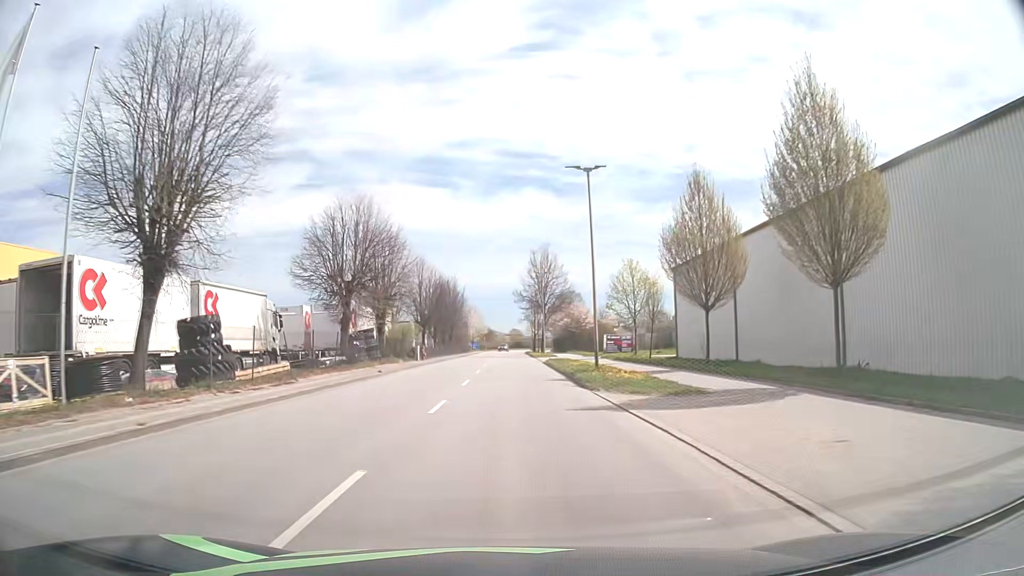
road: tertiary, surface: asphalt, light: Day
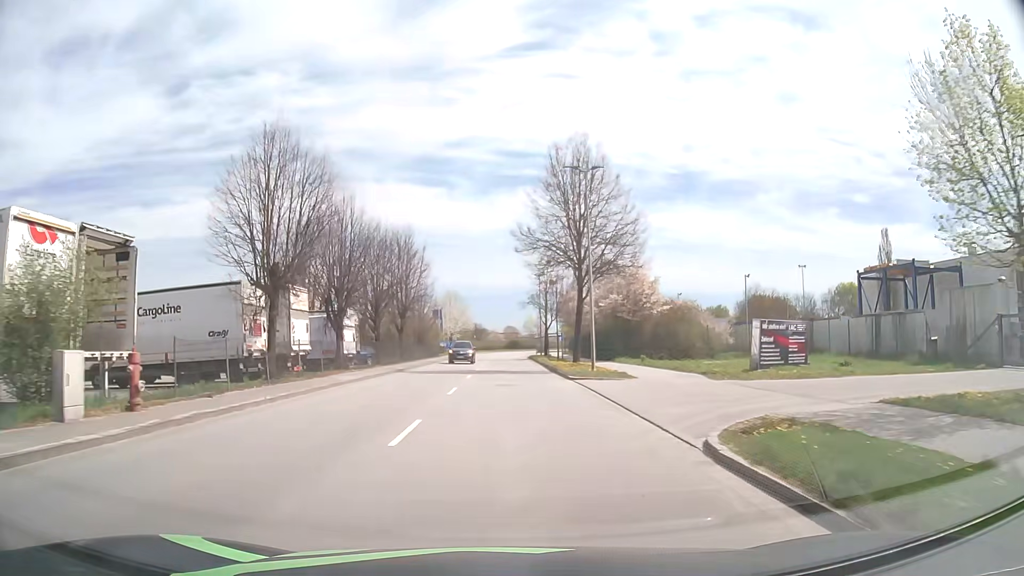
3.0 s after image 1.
(-0.2, +40.2) m; 0°
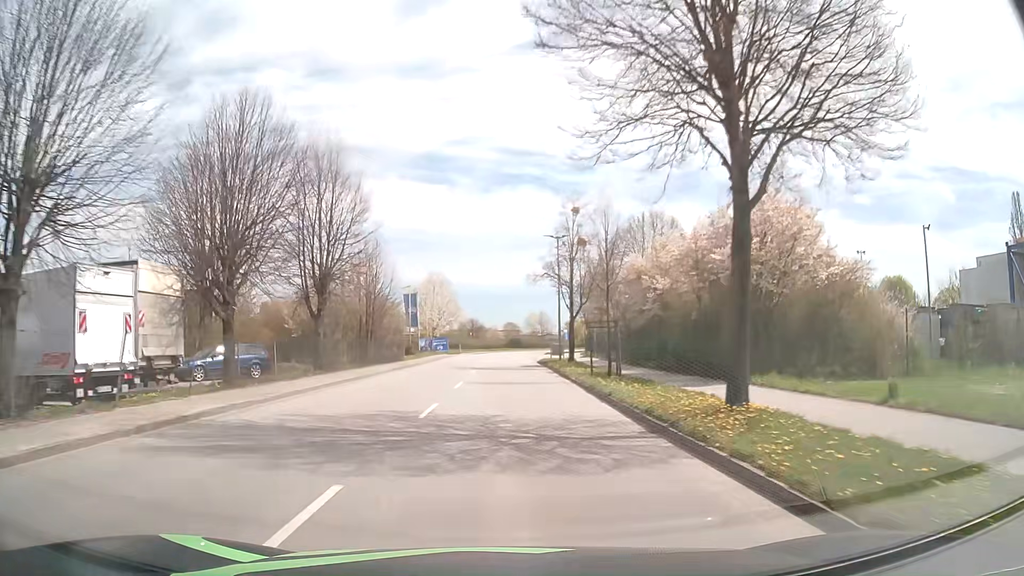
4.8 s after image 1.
(0.0, +23.7) m; 0°
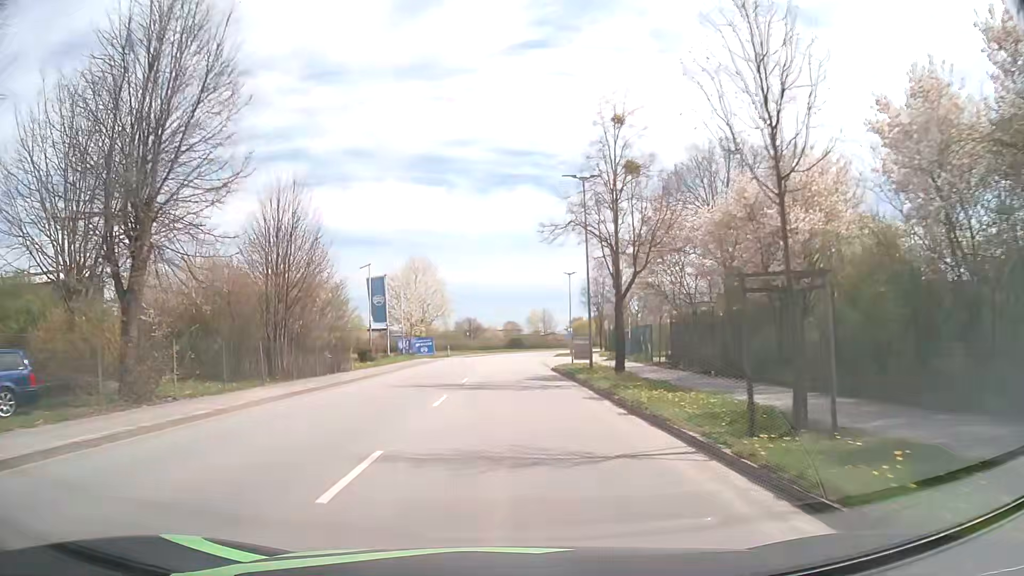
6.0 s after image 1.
(0.0, +15.7) m; -1°
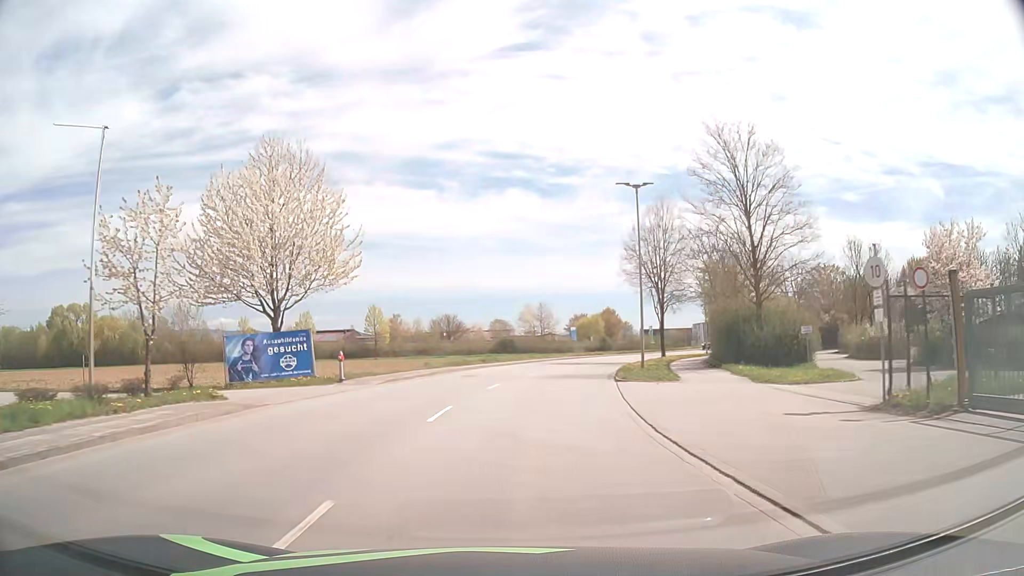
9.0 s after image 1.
(+0.4, +38.9) m; +1°
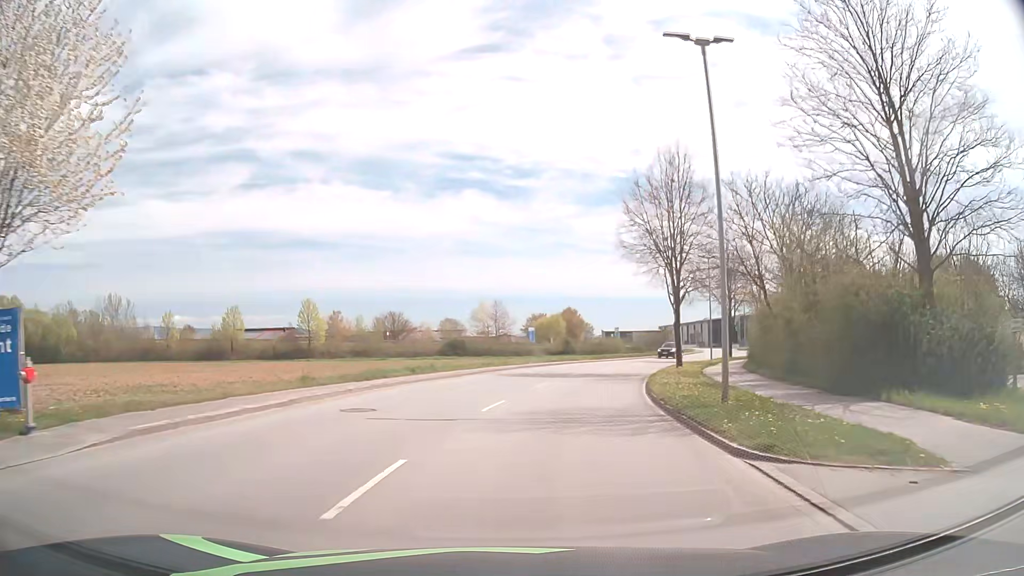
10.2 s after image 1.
(+0.3, +15.5) m; +3°
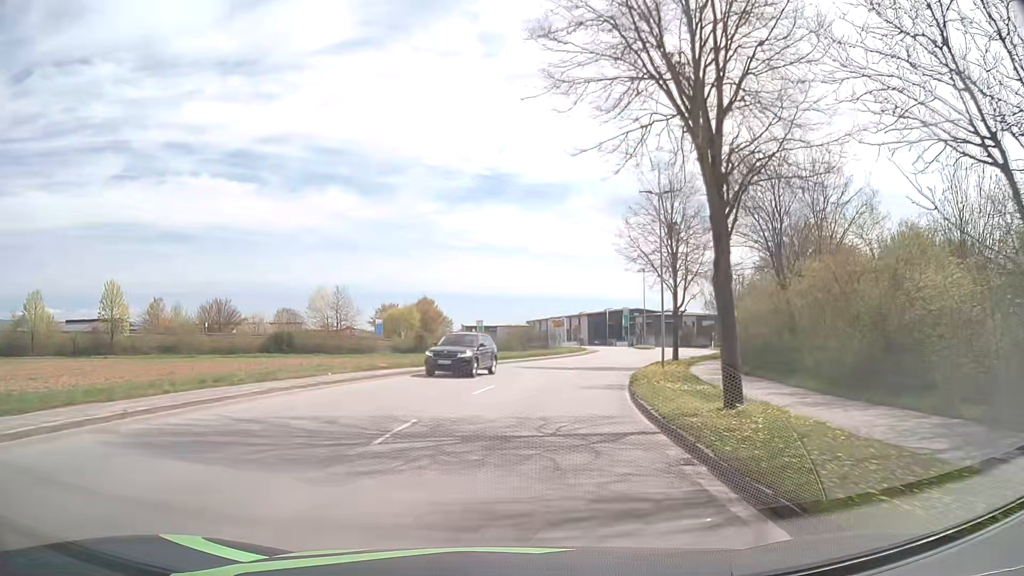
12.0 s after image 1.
(+2.6, +23.0) m; +12°
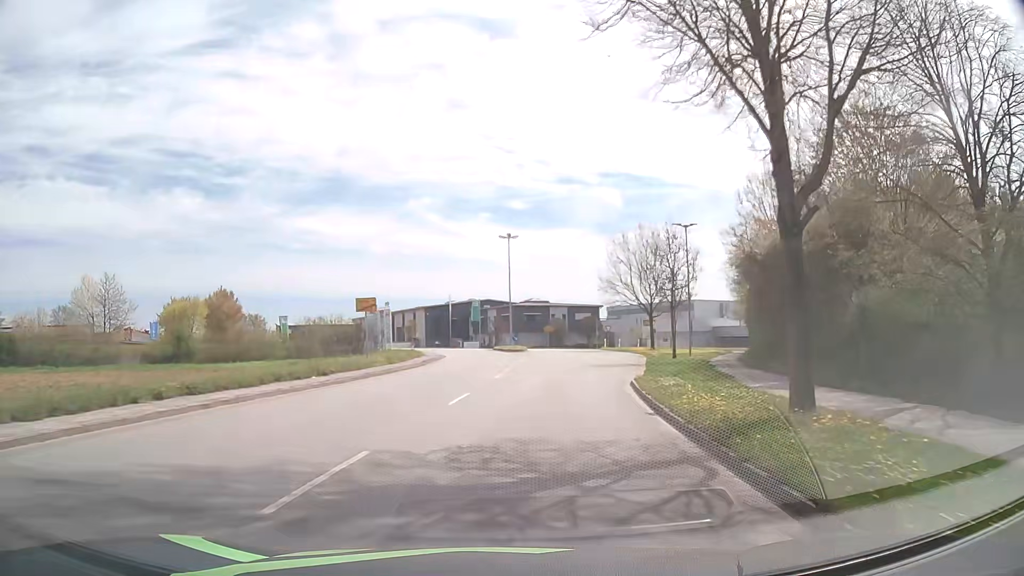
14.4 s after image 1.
(+3.5, +30.0) m; +14°
(0, +10) (+2, +20) (+3, +30) (+4, +40) (+5, +50) (+4, +60) (+4, +70) (+9, +78) (+18, +83) (+27, +88) m
